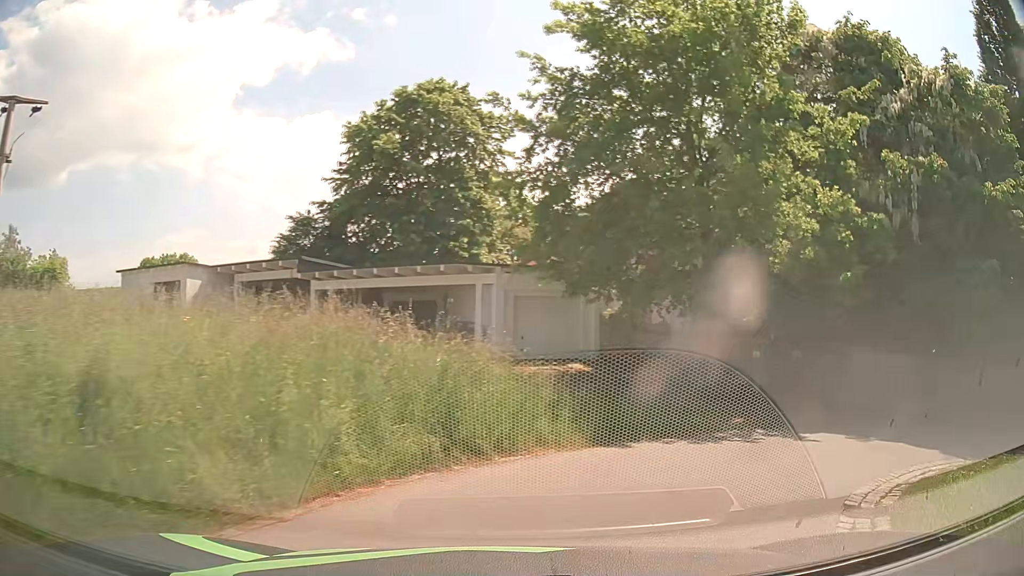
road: residential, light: Day
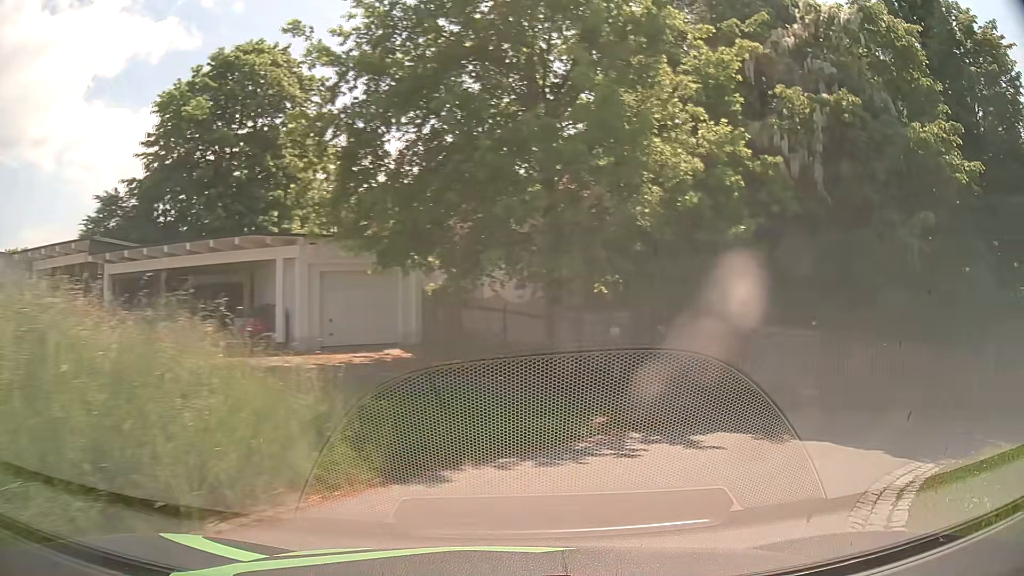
(+0.5, +3.4) m; +16°
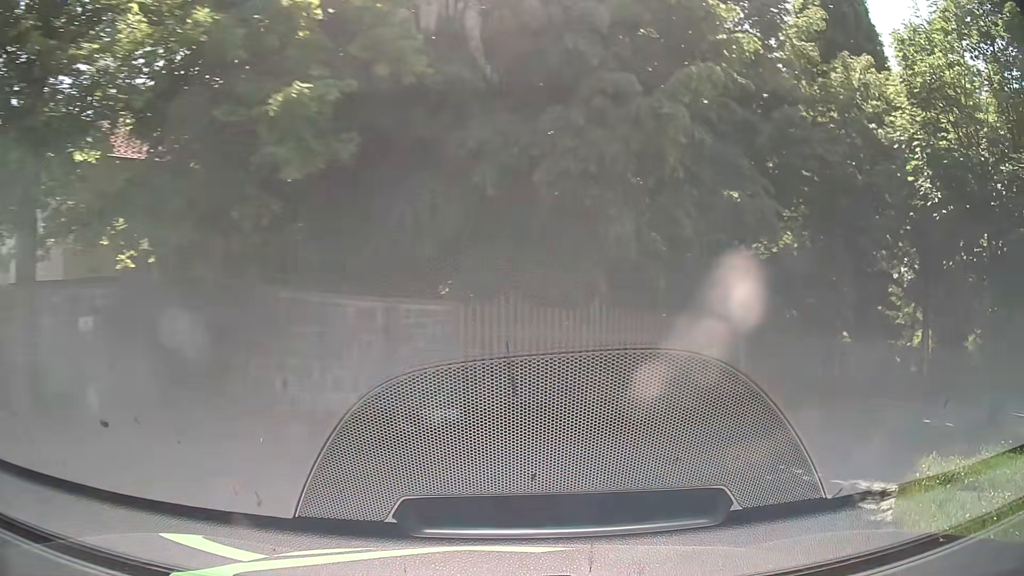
(+1.7, +6.5) m; +32°
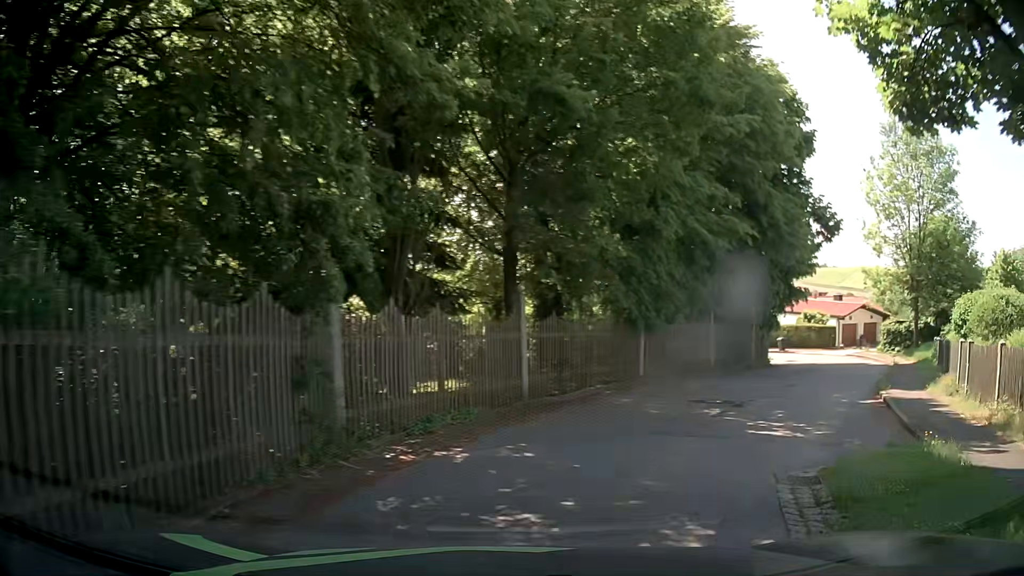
(+4.1, +10.5) m; +39°
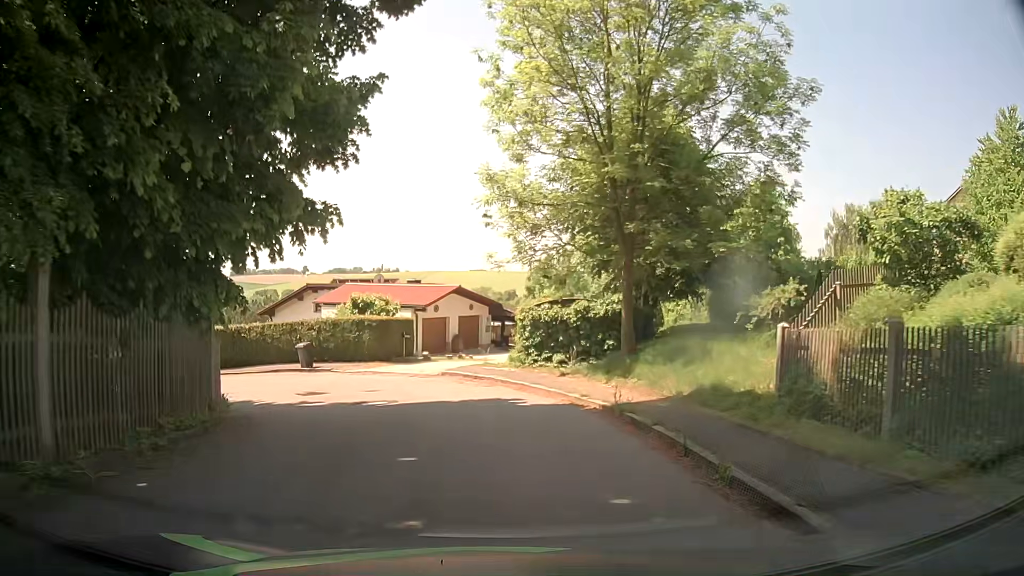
(+10.3, +21.4) m; +37°
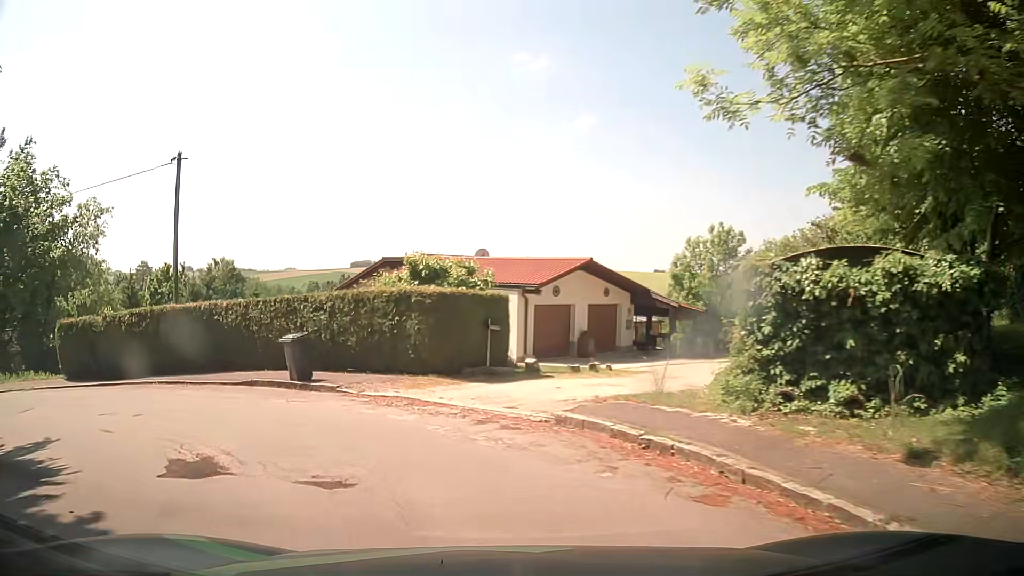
(-0.6, +12.6) m; -10°
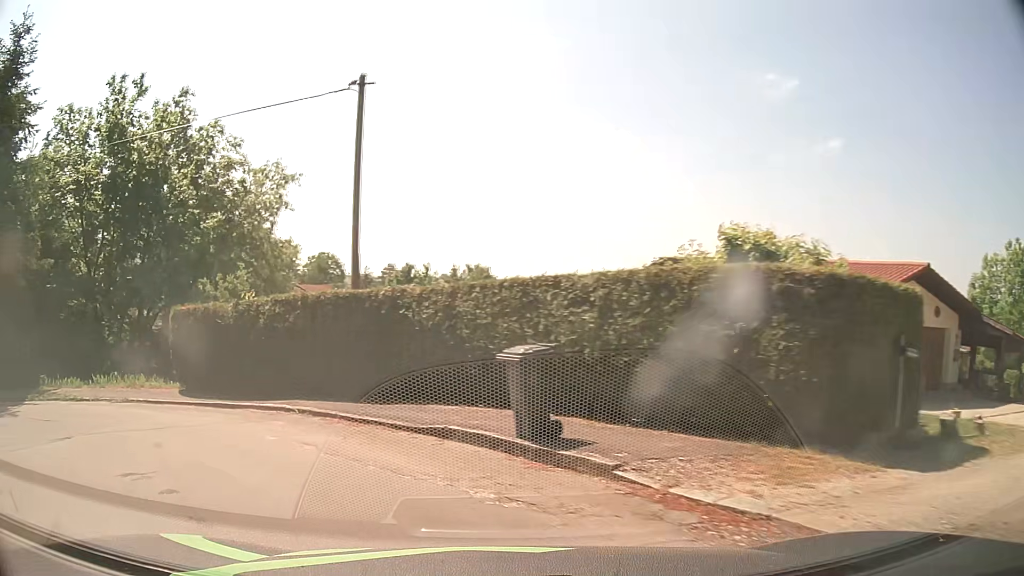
(-1.2, +6.9) m; -21°
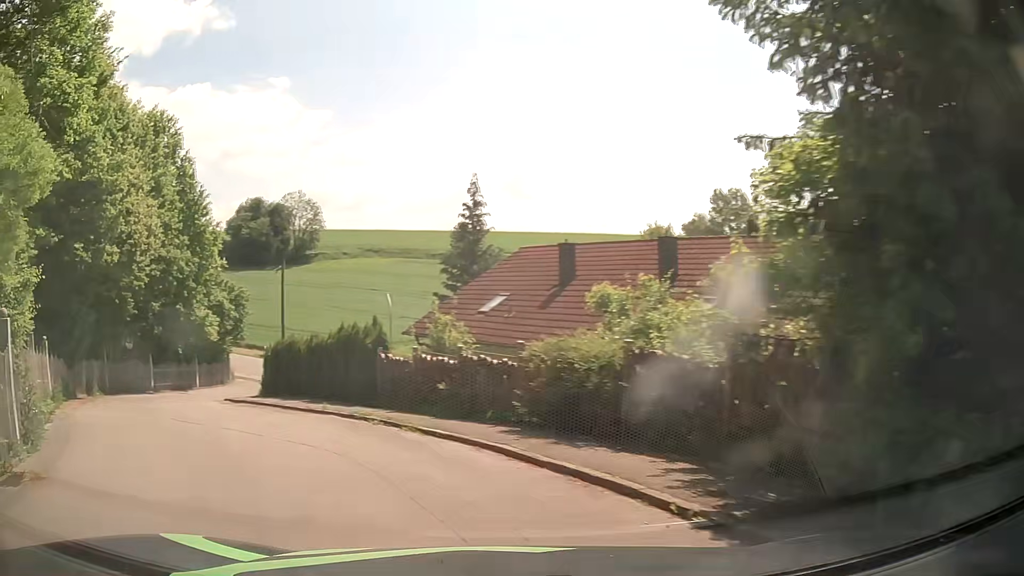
(-9.8, +11.0) m; -84°
